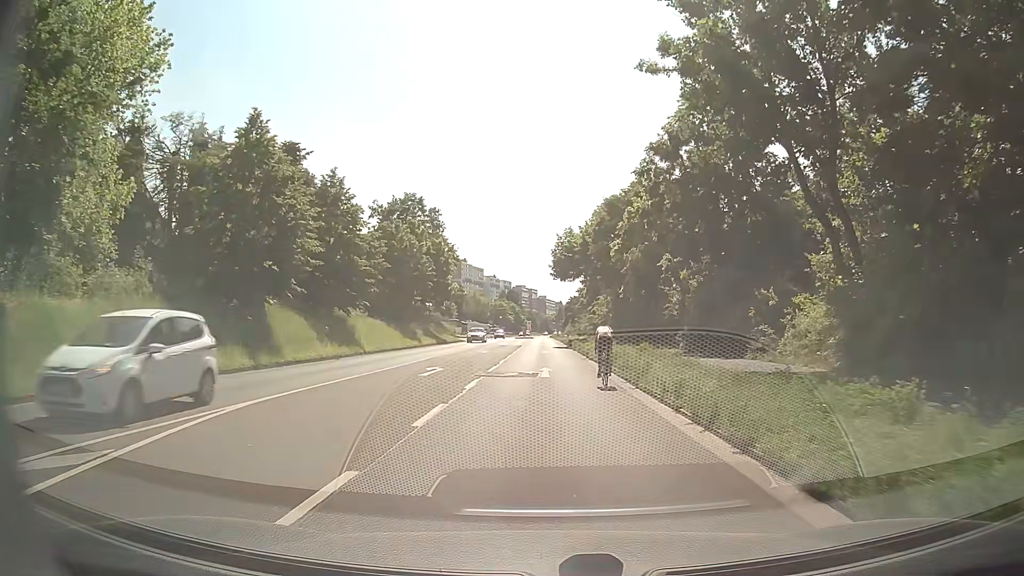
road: secondary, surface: asphalt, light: Day
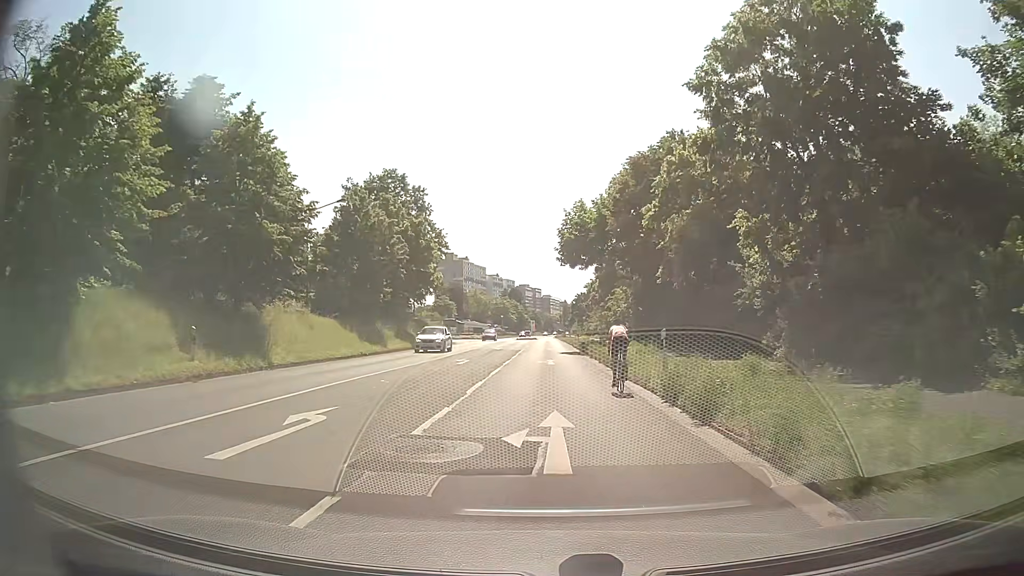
(+0.1, +12.8) m; 0°
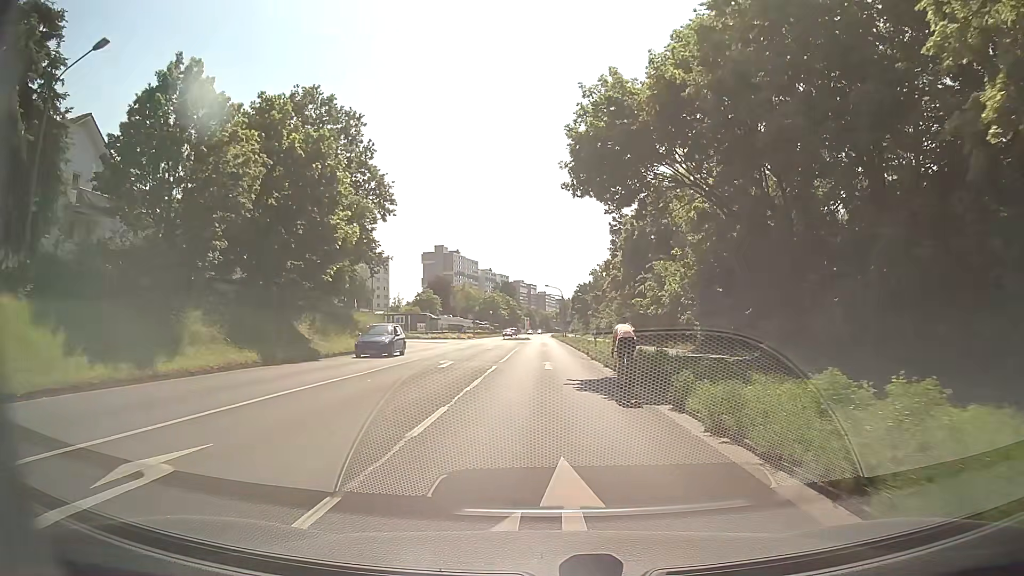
(+0.2, +24.3) m; +1°
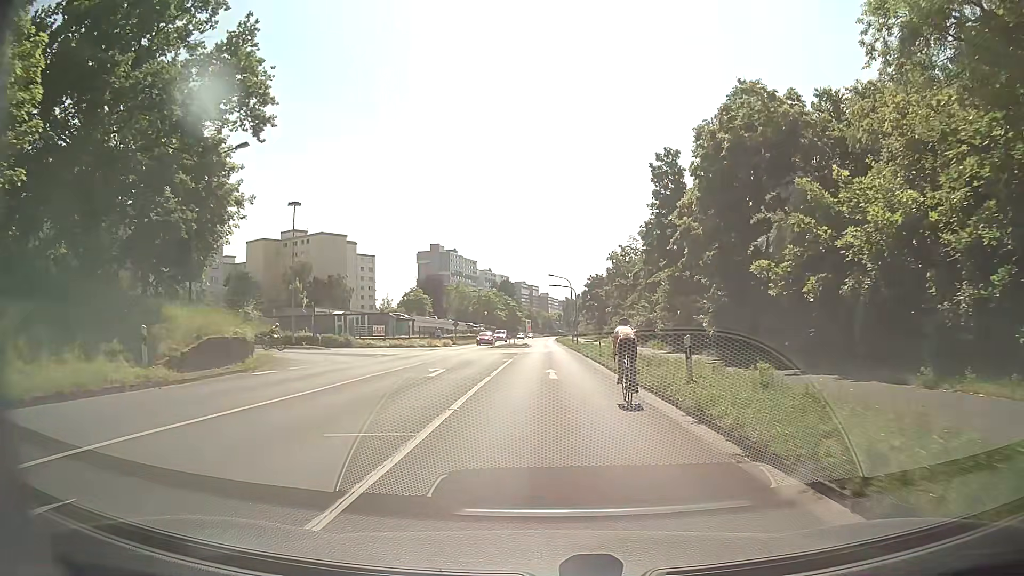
(0.0, +22.8) m; 0°
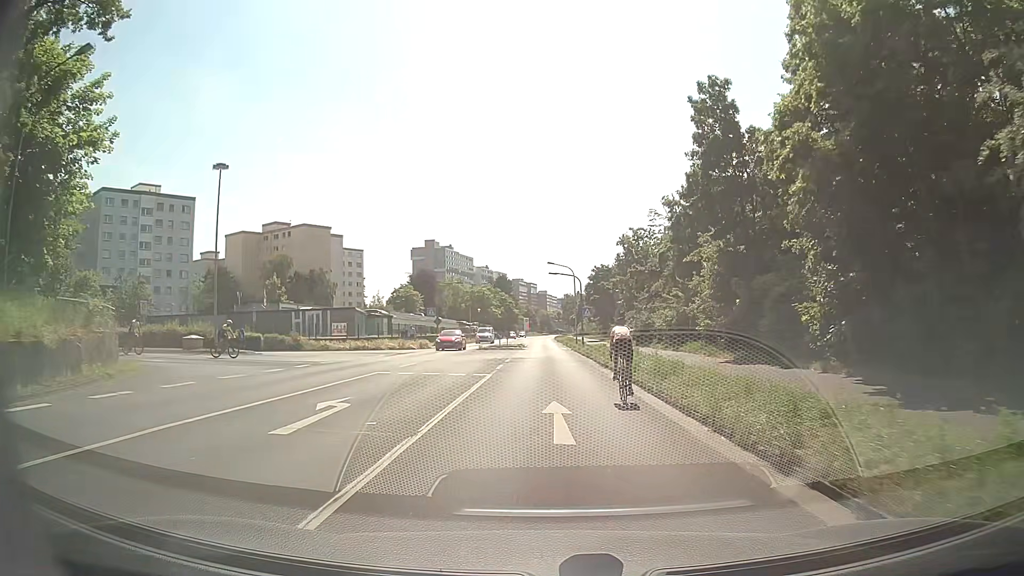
(+0.1, +11.4) m; 0°
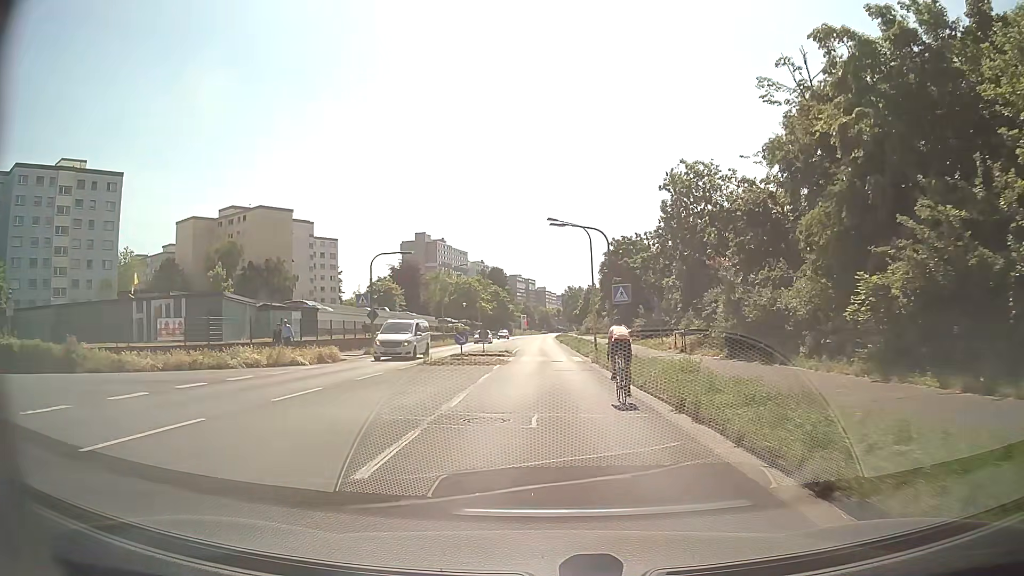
(+0.2, +23.3) m; 0°
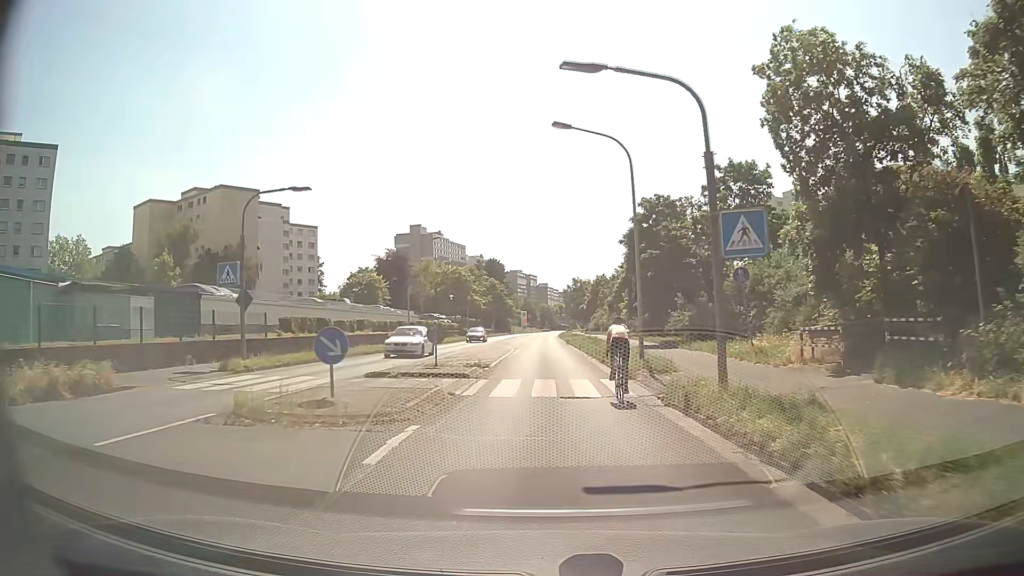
(+0.1, +17.4) m; 0°
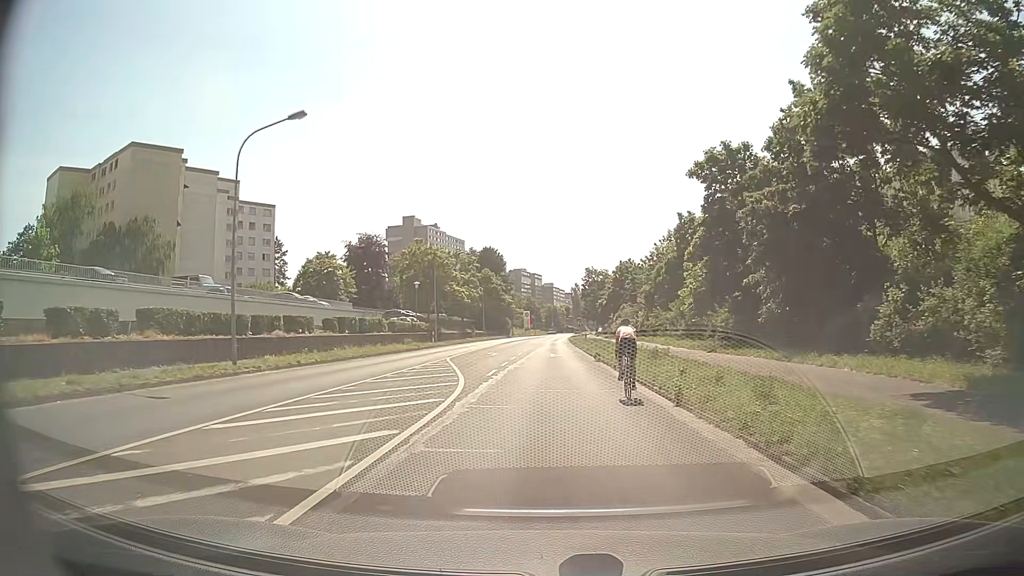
(-0.1, +29.0) m; -1°
